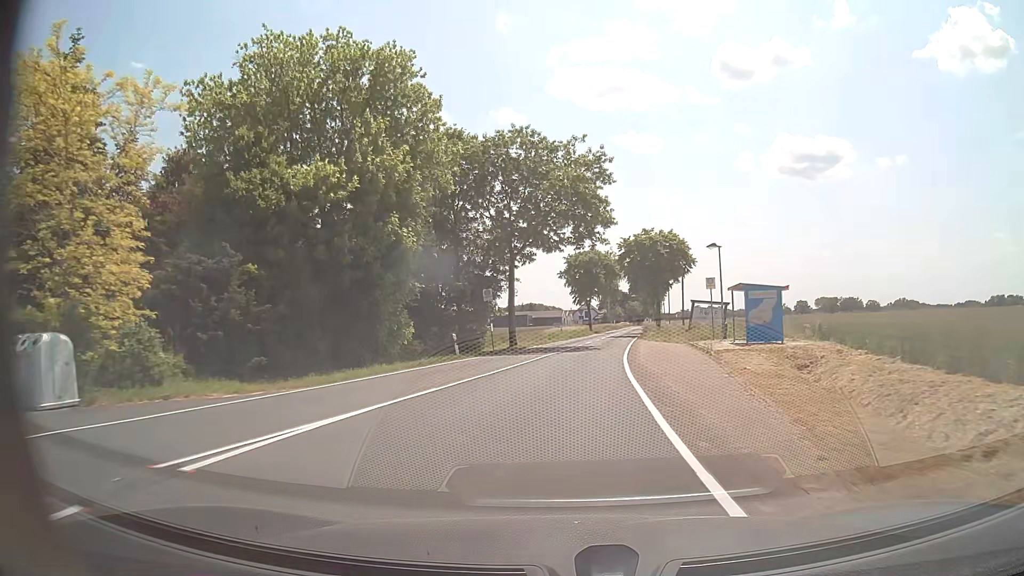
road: tertiary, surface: asphalt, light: Day
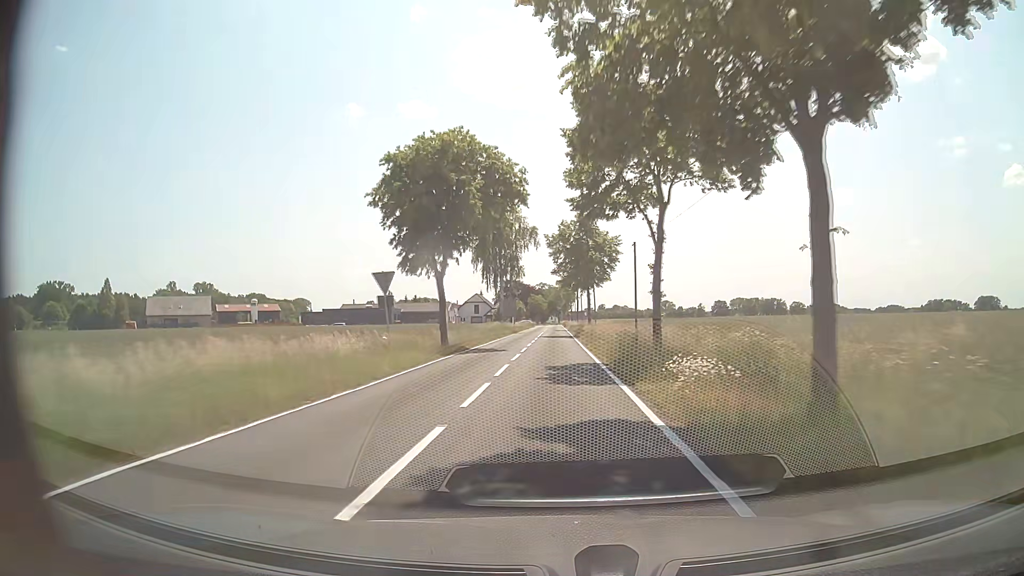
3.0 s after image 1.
(+5.0, +56.9) m; +8°
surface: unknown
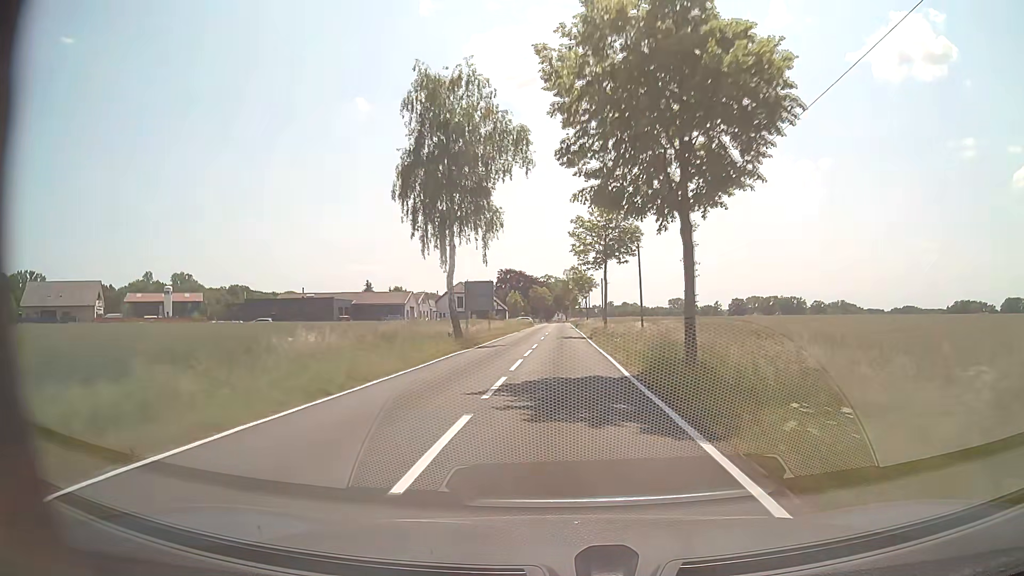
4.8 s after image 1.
(-0.4, +41.5) m; -1°
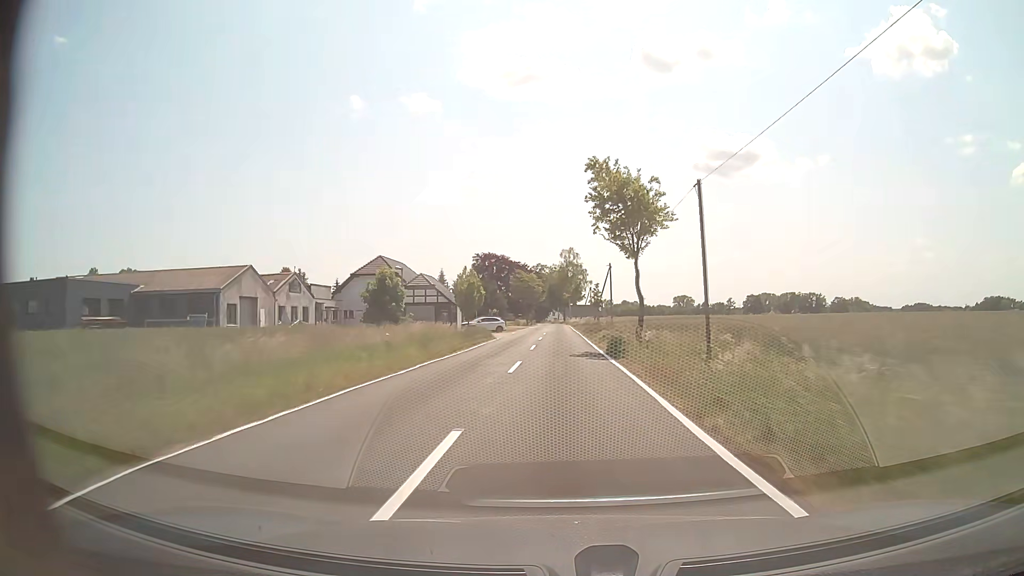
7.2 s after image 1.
(+0.4, +60.7) m; 0°
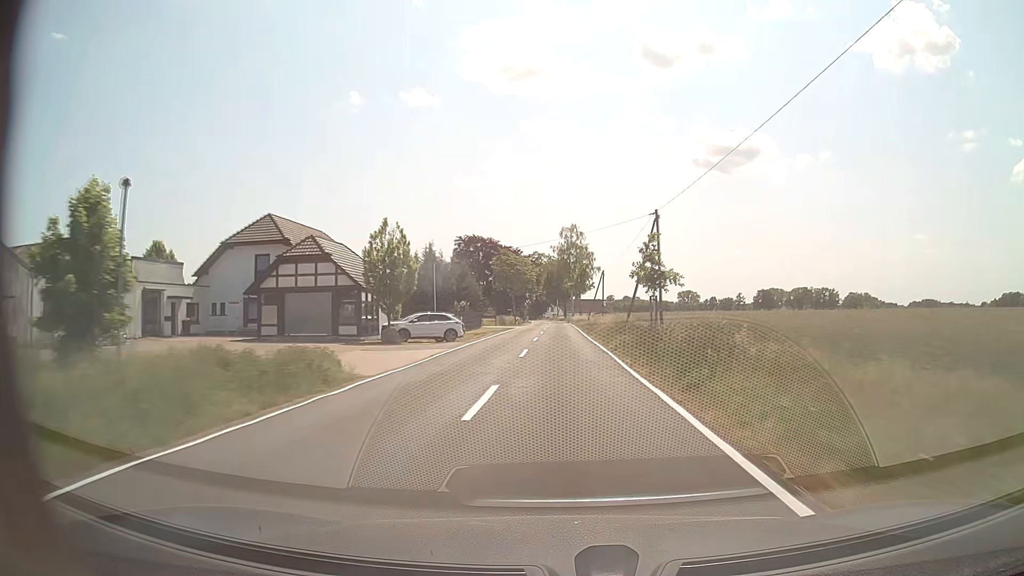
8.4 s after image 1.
(0.0, +31.7) m; 0°
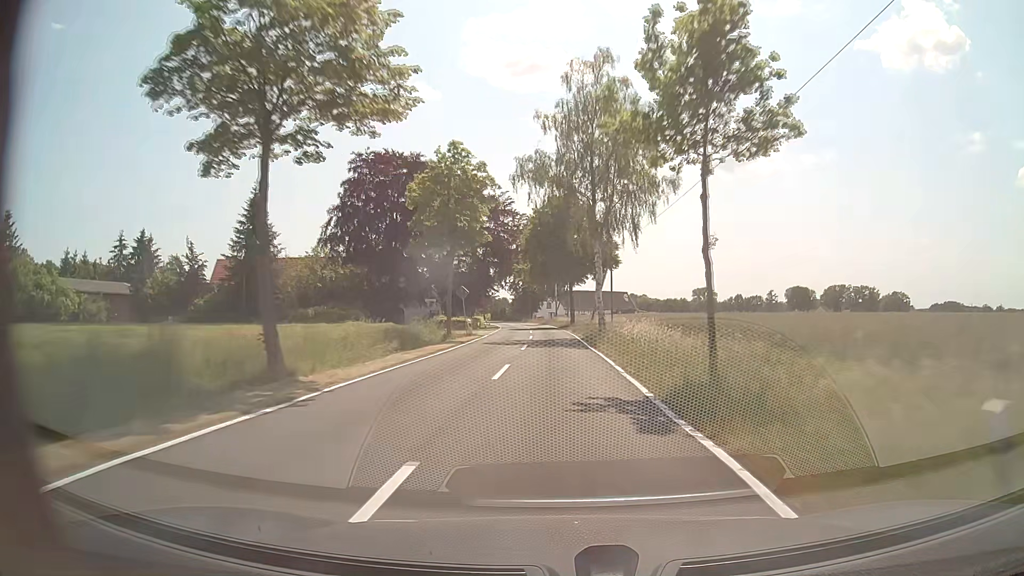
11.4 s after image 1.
(-0.1, +78.3) m; 0°
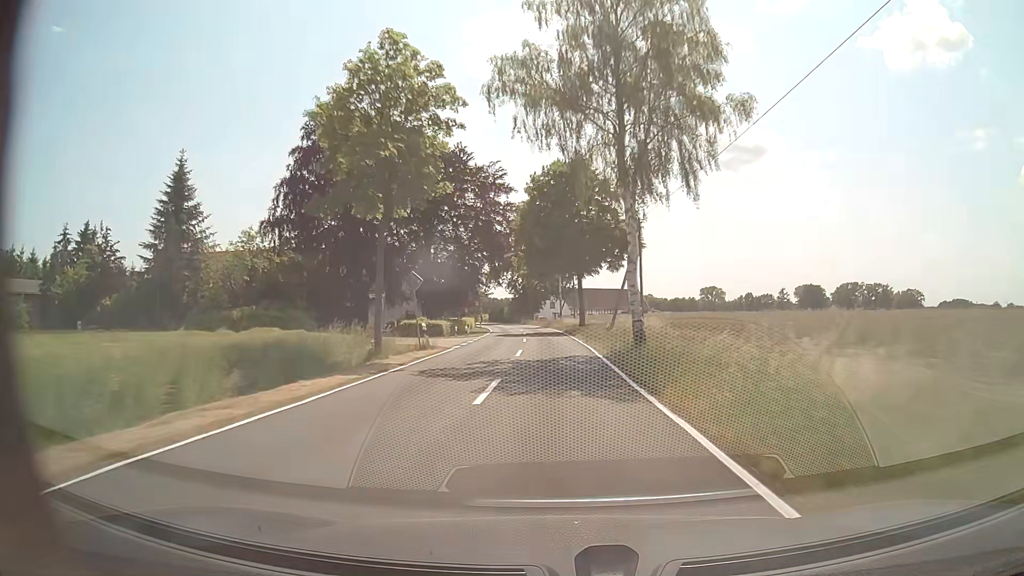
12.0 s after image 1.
(0.0, +15.7) m; 0°
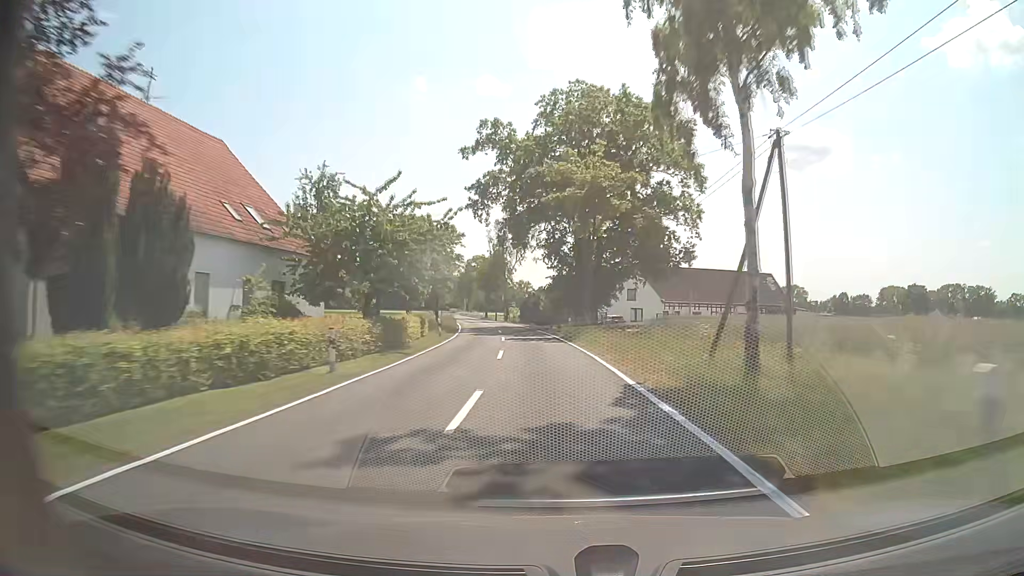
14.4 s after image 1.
(-2.3, +62.9) m; -5°
(0, +10) (-1, +20) (-1, +30) (-2, +40) (-3, +50) (-5, +60) (-6, +70) (-8, +79) (-10, +89) (-12, +99) m
